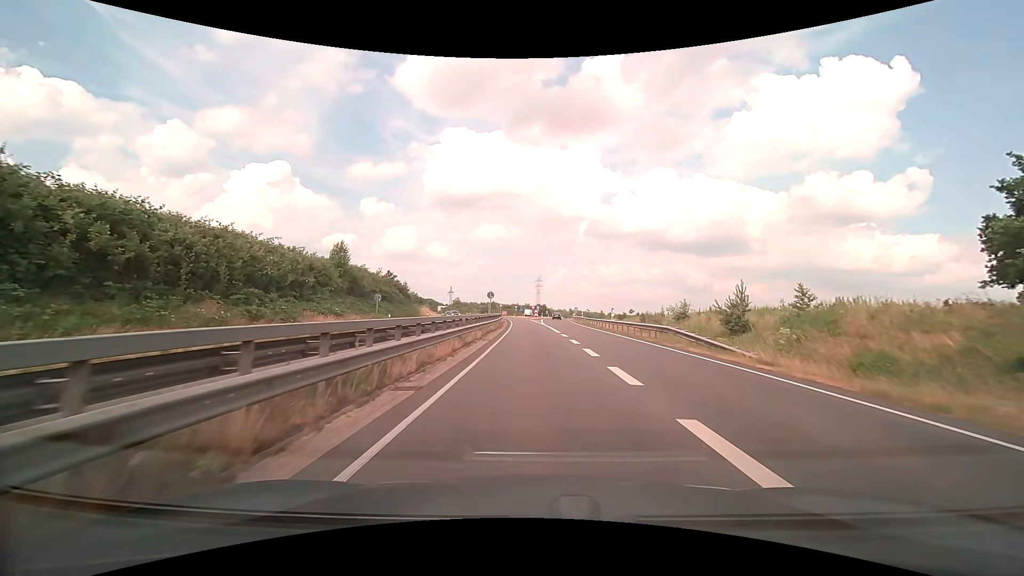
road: trunk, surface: asphalt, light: Day
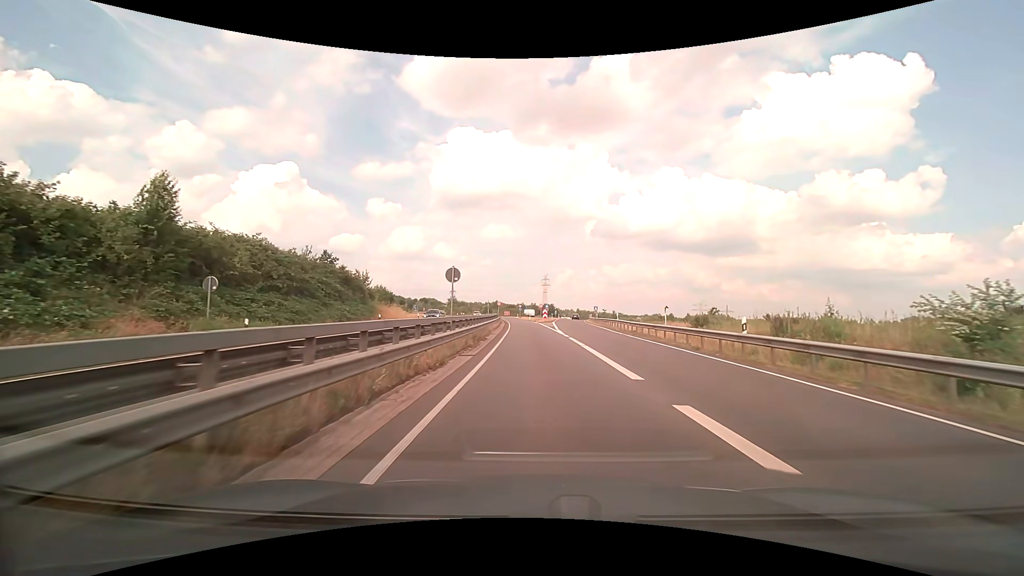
(-0.3, +23.1) m; -1°
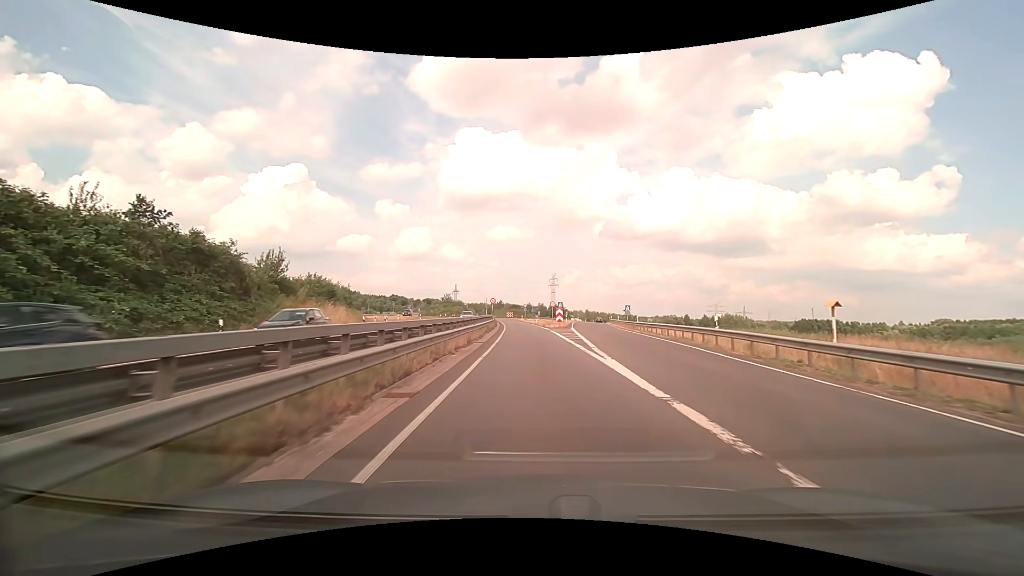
(0.0, +22.4) m; -1°
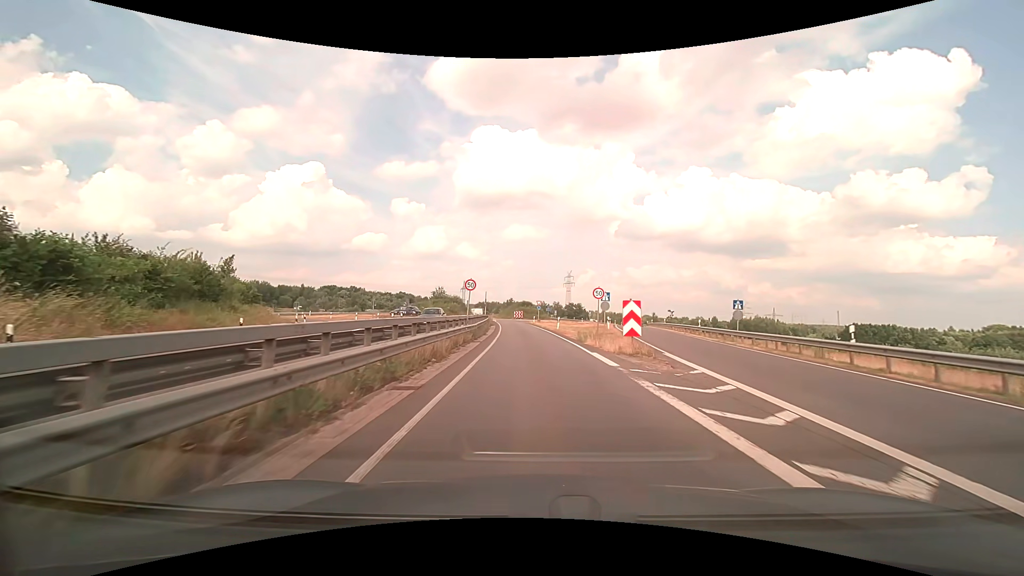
(-0.4, +28.6) m; -2°
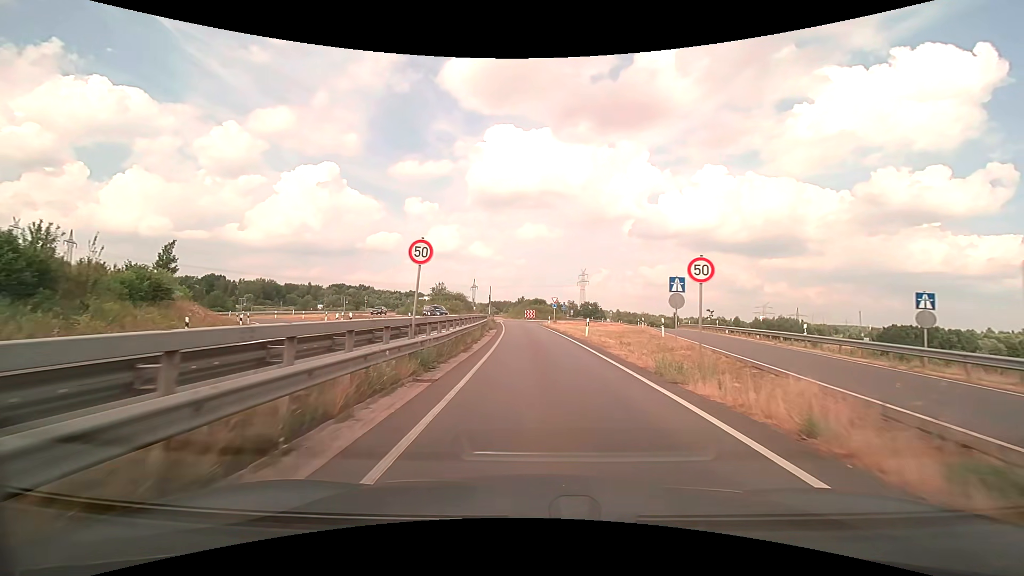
(-0.2, +13.5) m; -1°
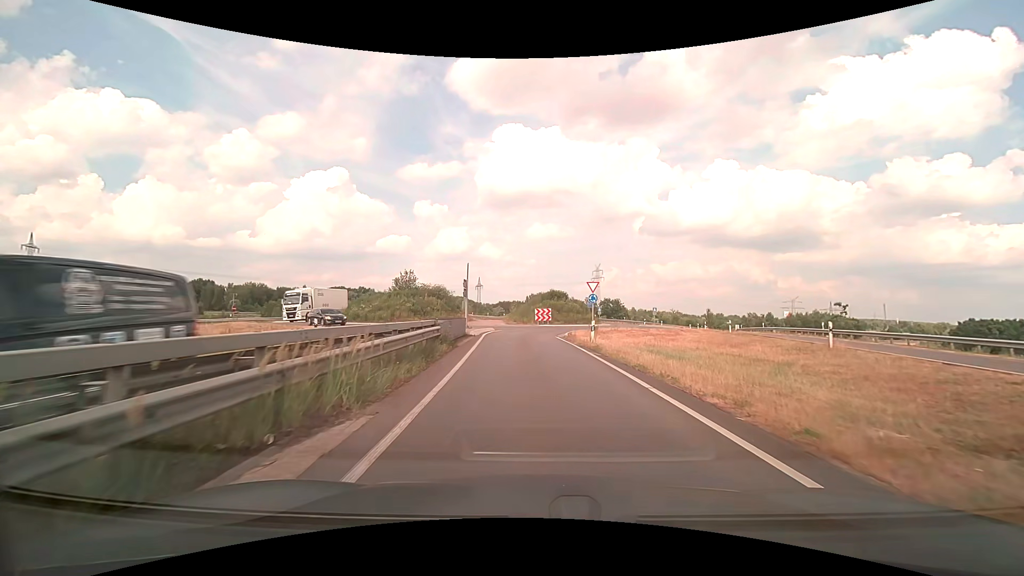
(-0.5, +30.4) m; -1°
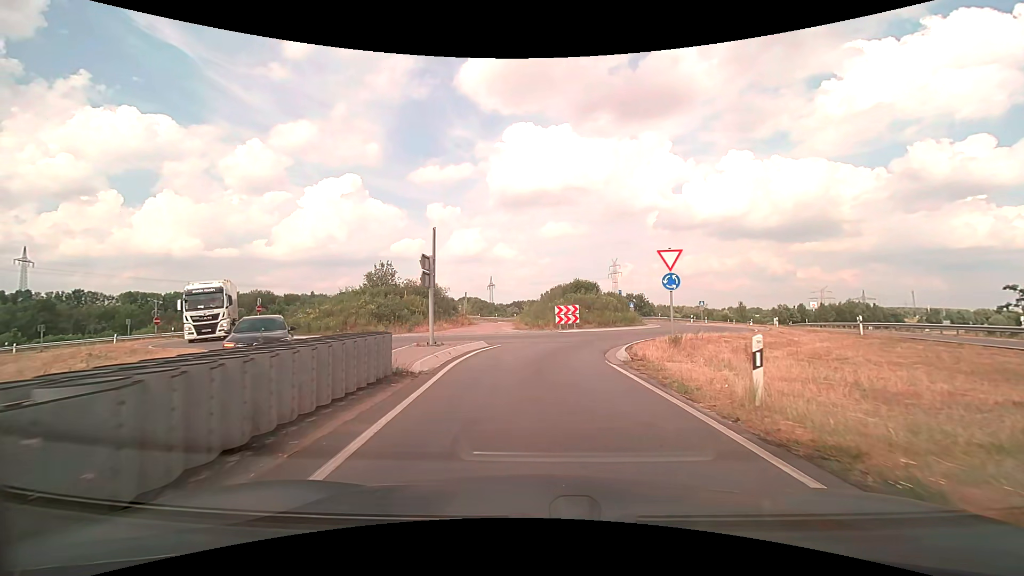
(-0.2, +14.8) m; -2°
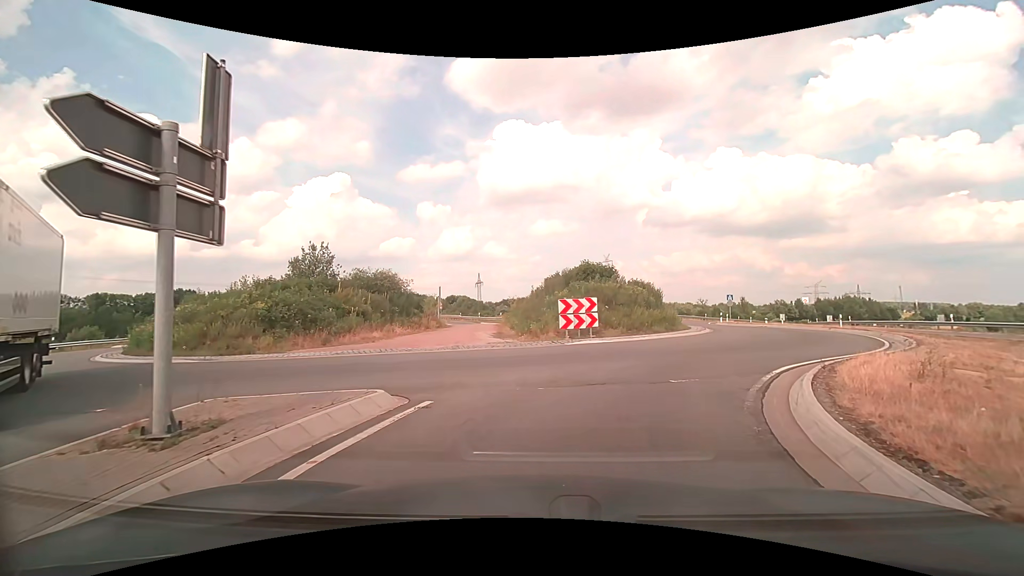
(0.0, +12.2) m; +1°
(+1, +10) (+6, +18) (+11, +27) (+11, +37) (+7, +46) (-1, +52) (-7, +60) (-10, +70) (-13, +79) (-17, +88) m
